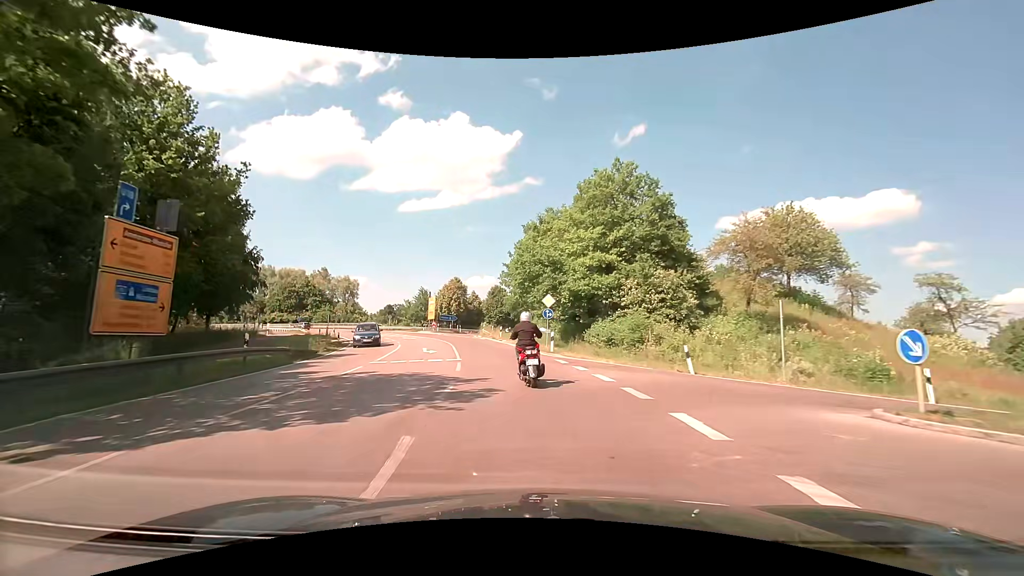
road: secondary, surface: asphalt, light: Day
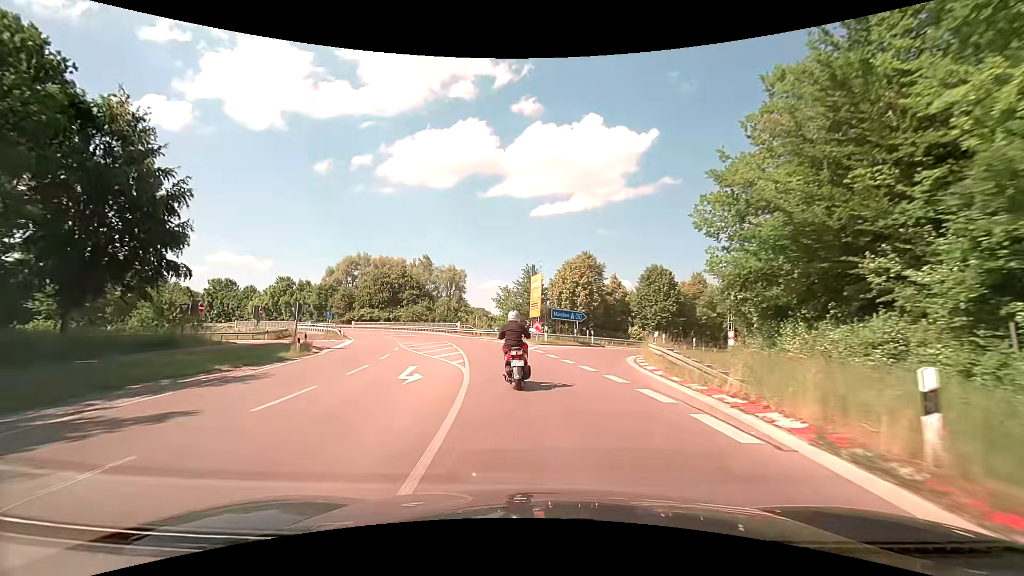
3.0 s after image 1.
(-5.0, +36.0) m; -16°
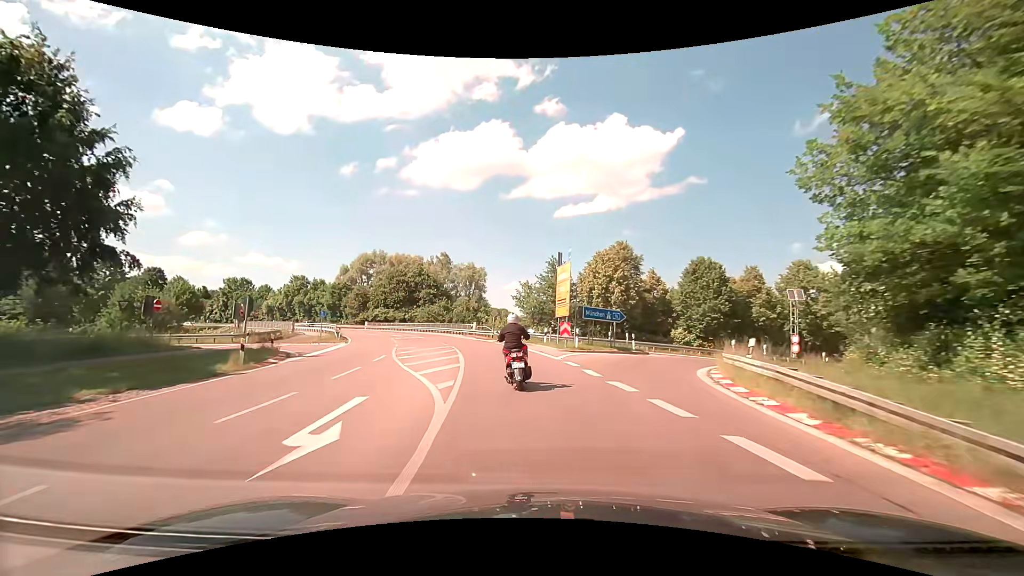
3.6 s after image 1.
(-0.1, +7.2) m; -2°
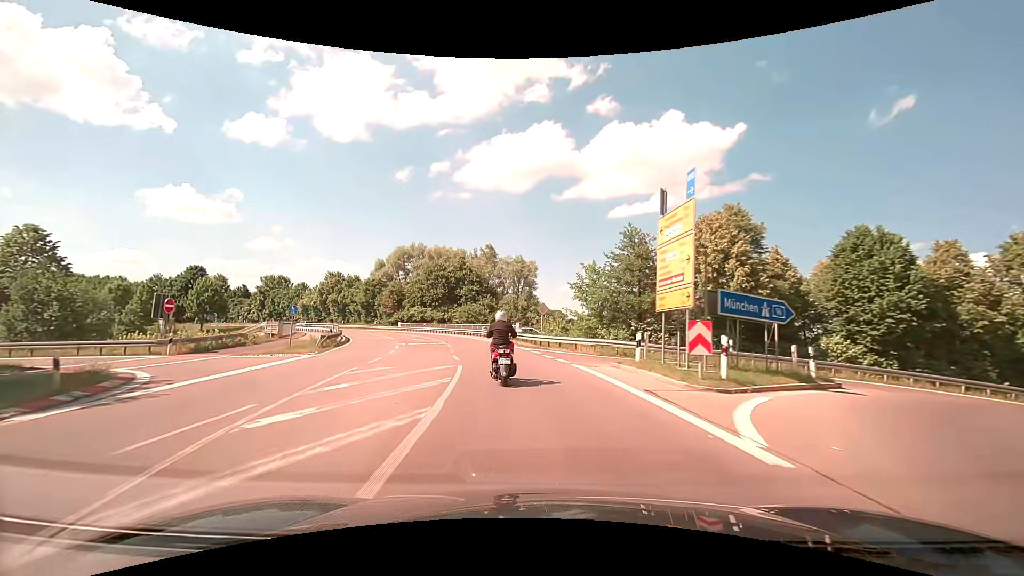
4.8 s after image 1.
(-0.9, +14.5) m; -6°
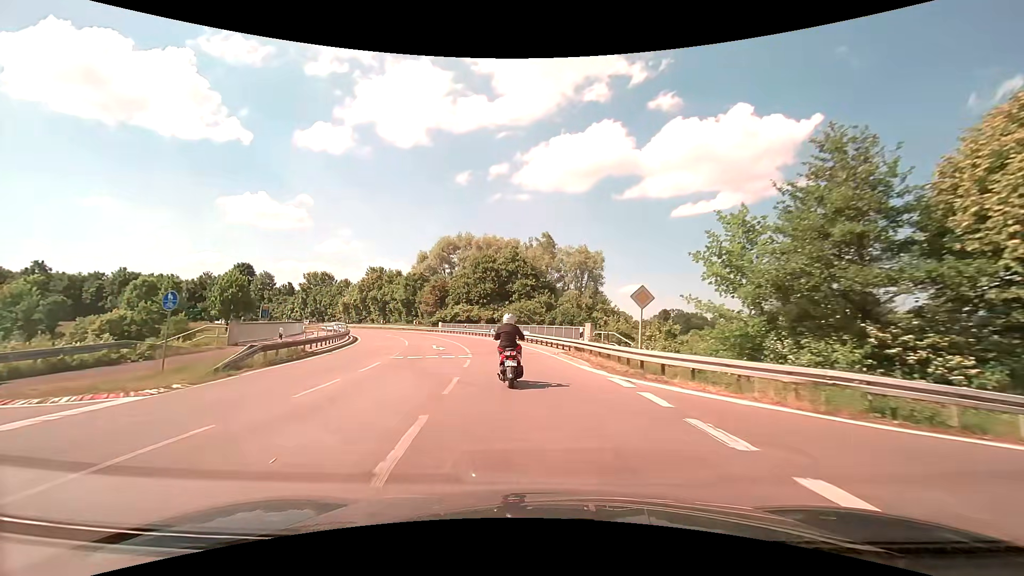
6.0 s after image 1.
(-1.0, +14.9) m; -7°
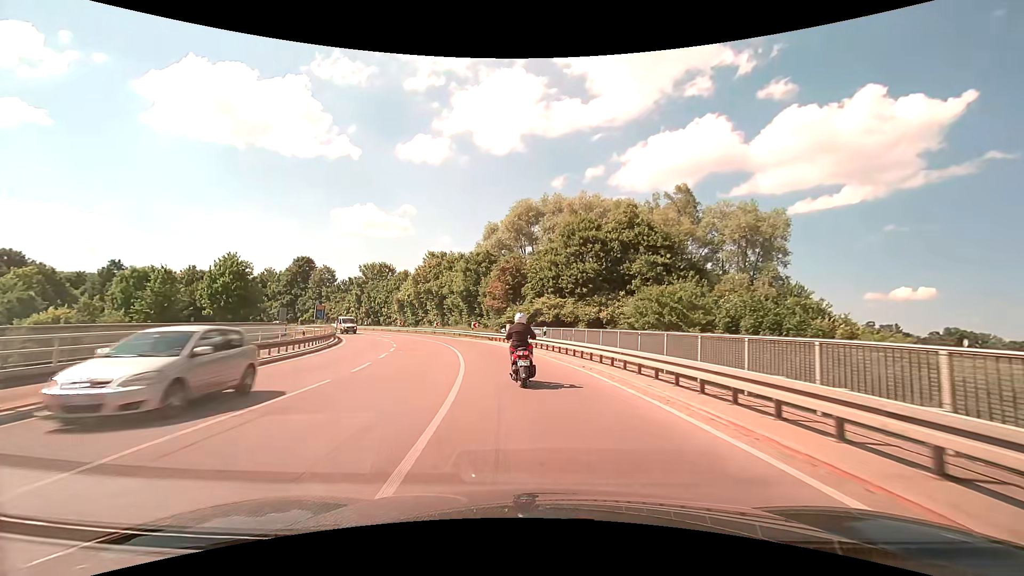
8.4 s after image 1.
(-3.2, +30.4) m; -11°
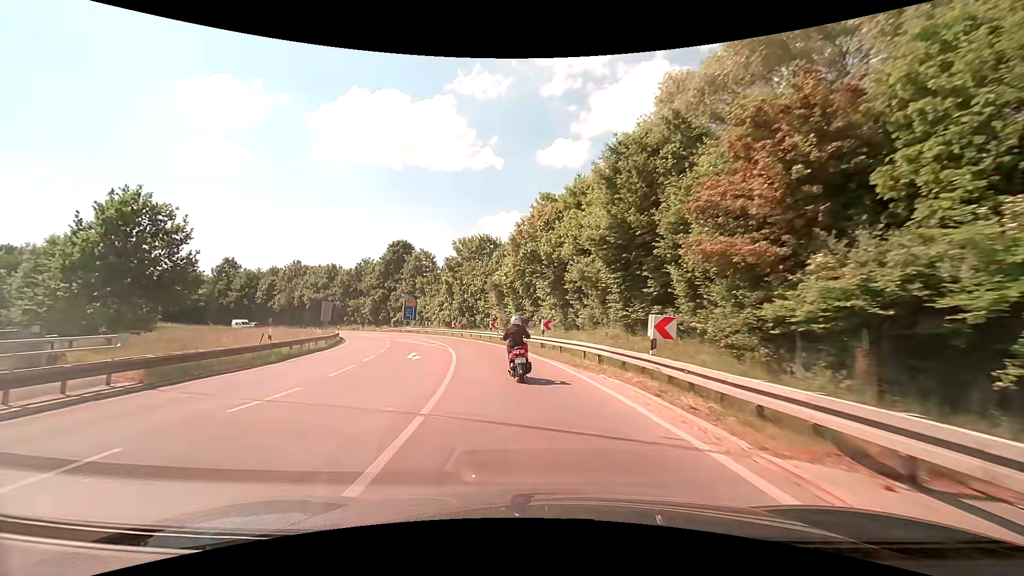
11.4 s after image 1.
(-5.2, +37.6) m; -16°
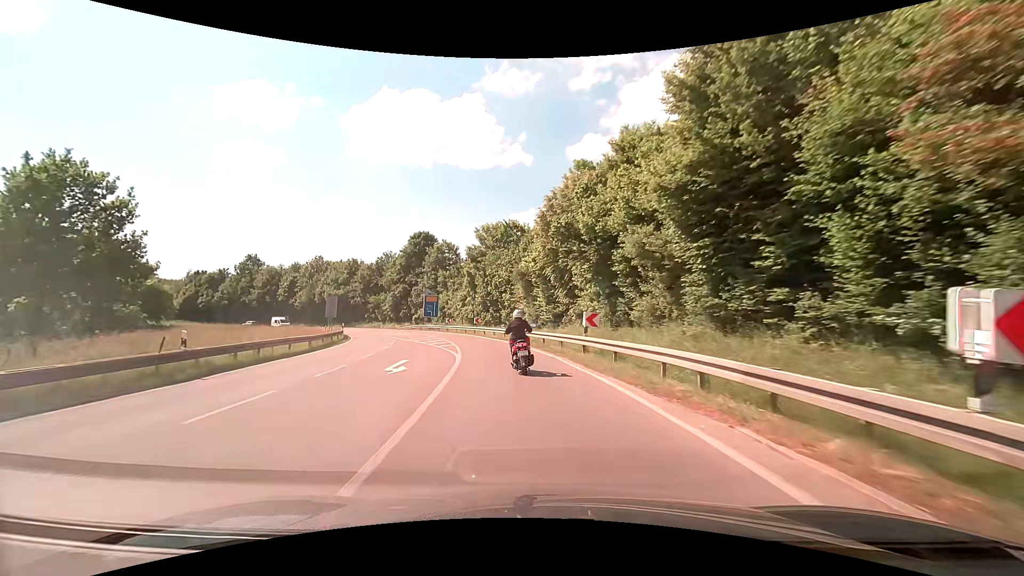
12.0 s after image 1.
(-0.2, +7.6) m; -3°
(0, +10) (-2, +20) (-3, +30) (-6, +39) (-9, +49) (-13, +58) (-17, +67) (-22, +76) (-28, +84) (-34, +92) m
